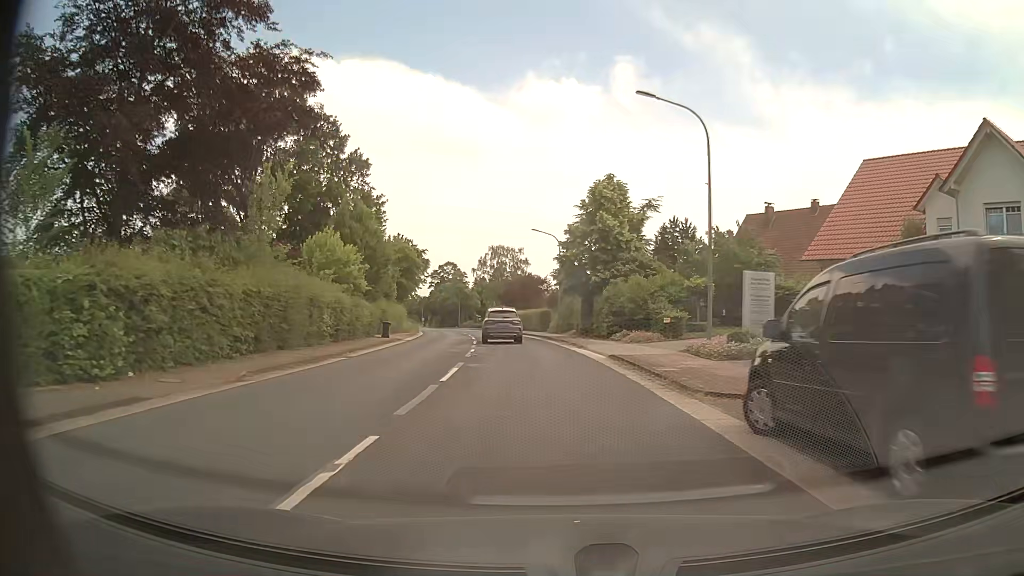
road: secondary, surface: asphalt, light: Day
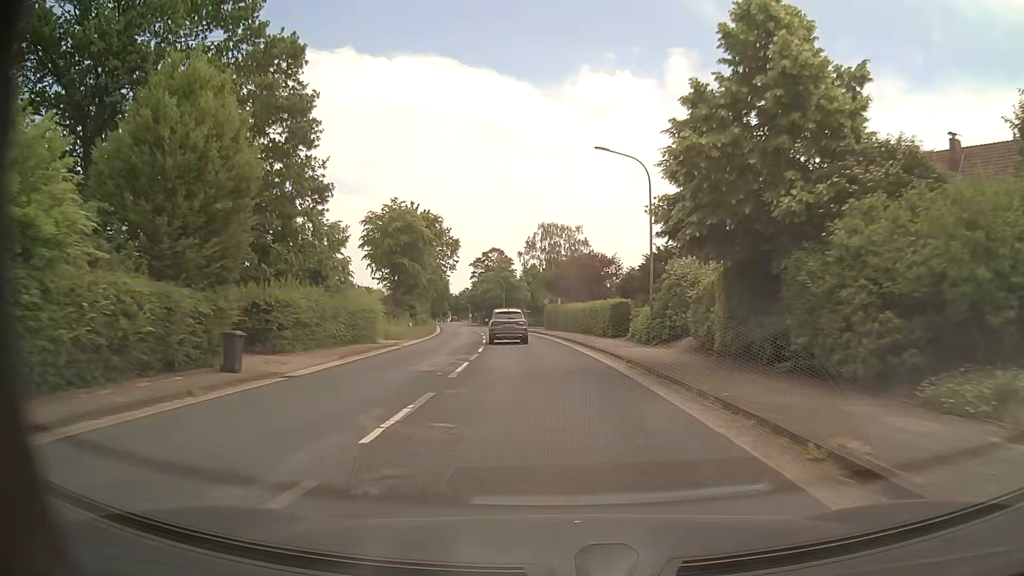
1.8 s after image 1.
(-1.0, +24.5) m; -5°
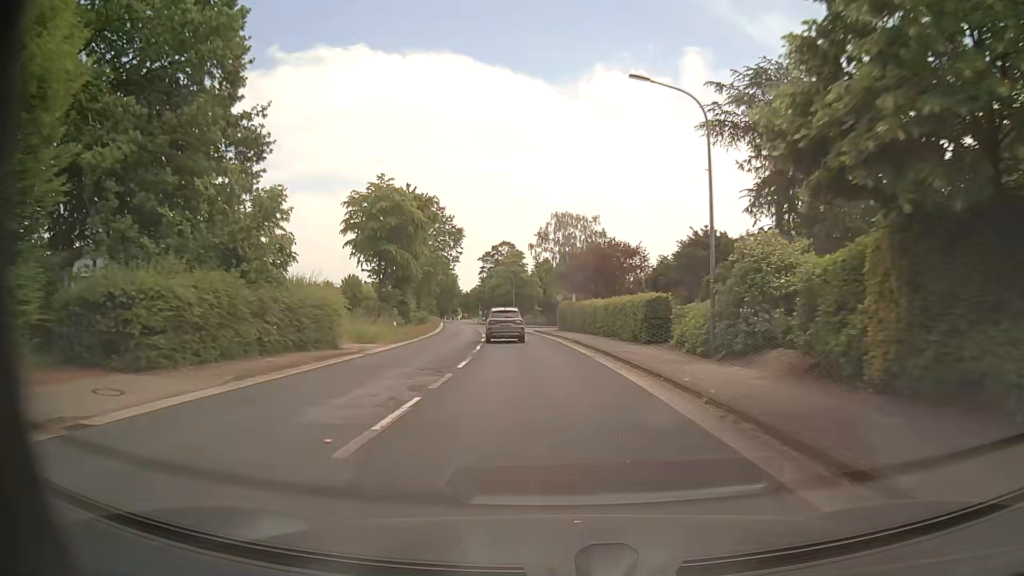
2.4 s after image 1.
(-0.1, +8.4) m; -1°
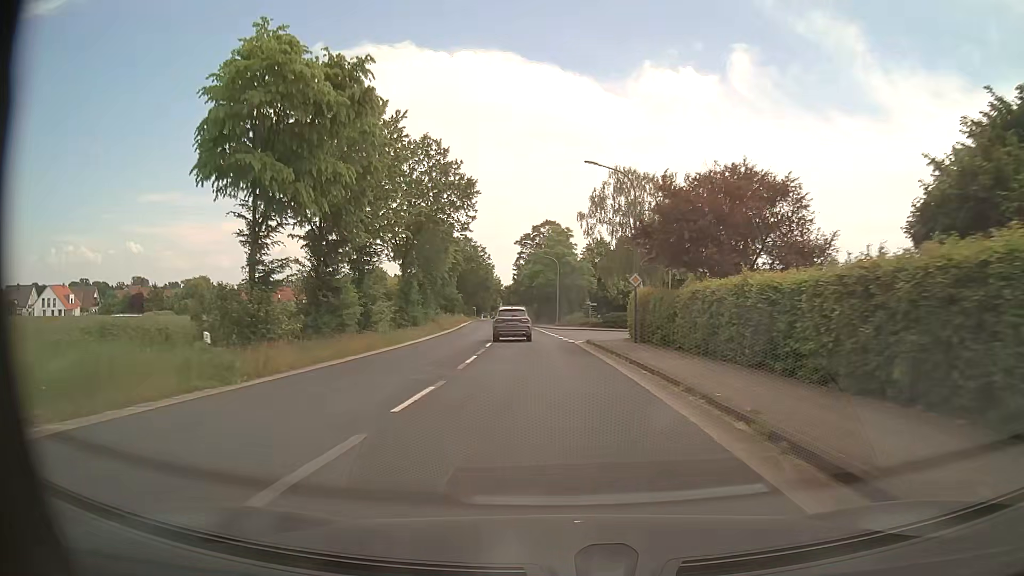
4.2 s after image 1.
(-0.8, +25.6) m; -4°
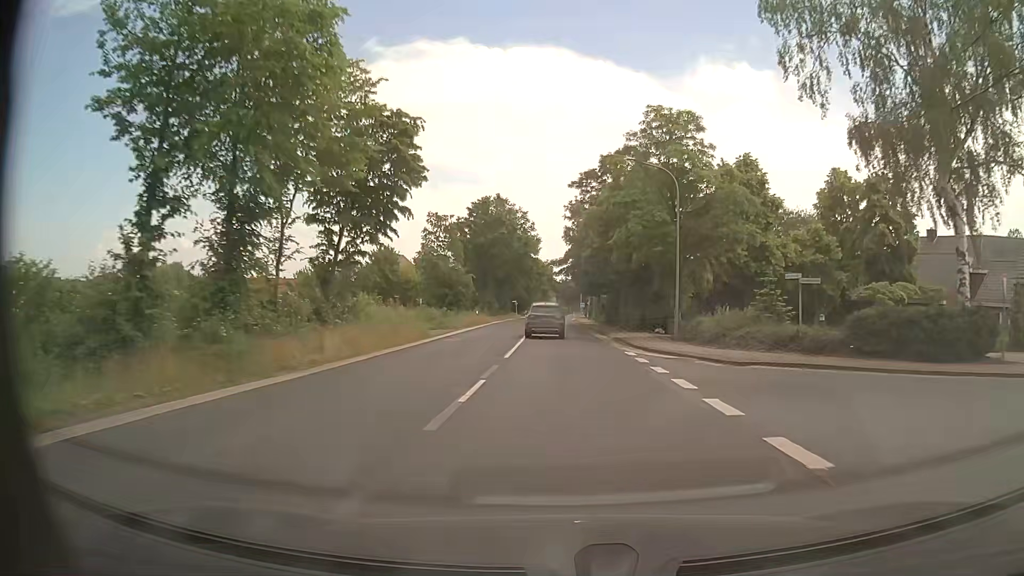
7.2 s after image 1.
(-2.5, +44.6) m; -5°
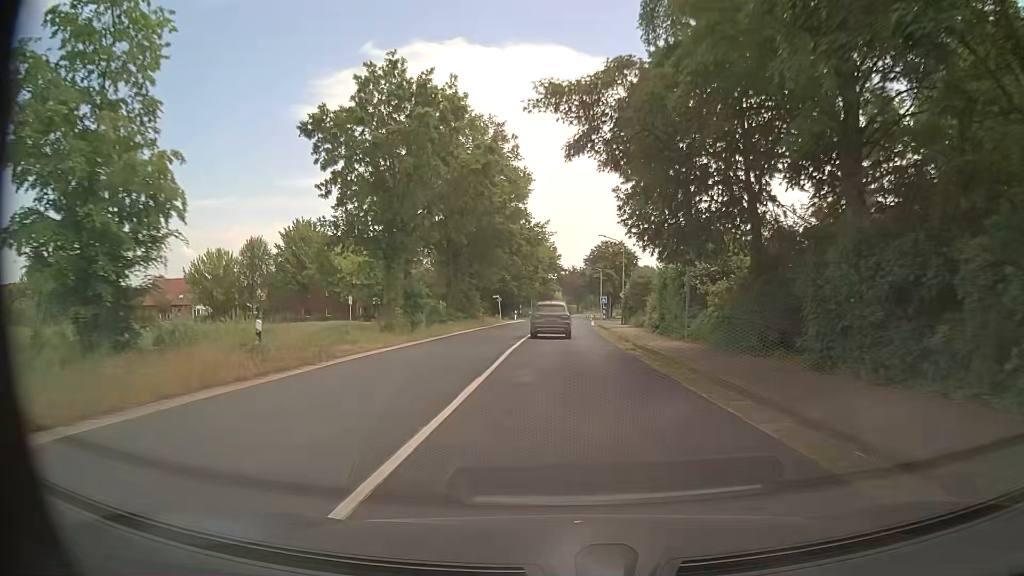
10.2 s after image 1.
(-0.4, +44.6) m; -1°
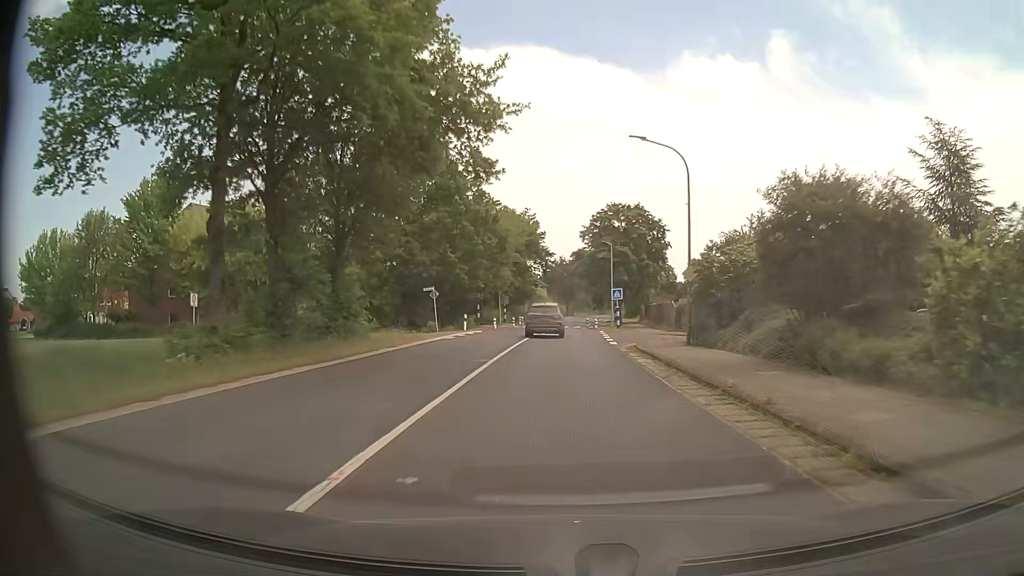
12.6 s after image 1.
(+0.7, +33.1) m; +2°
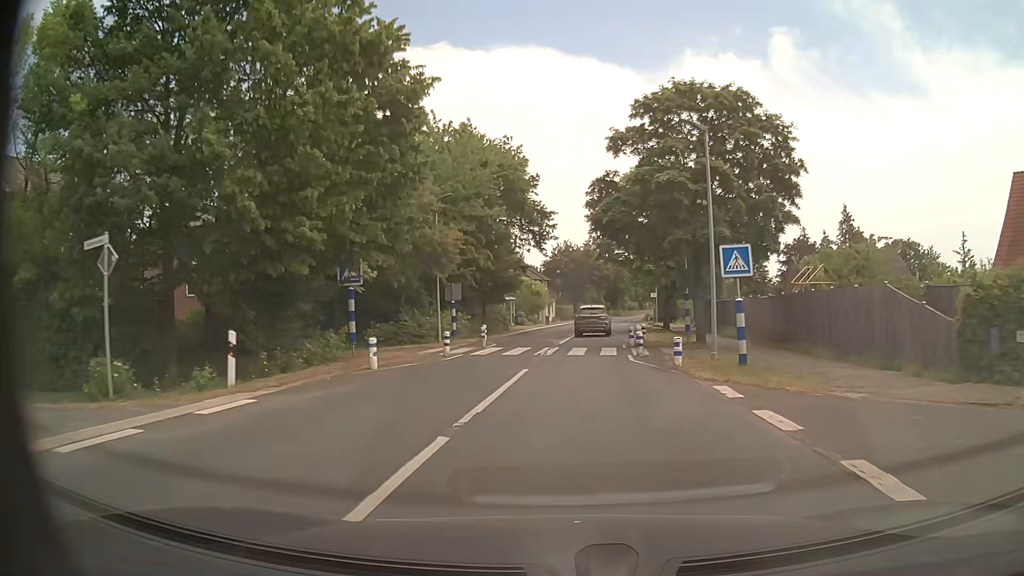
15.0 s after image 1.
(+0.3, +31.9) m; 0°
(0, +10) (0, +20) (+1, +30) (+2, +40) (+3, +50) (+4, +60) (+5, +70) (+7, +80) (+8, +90) (+10, +99) m
